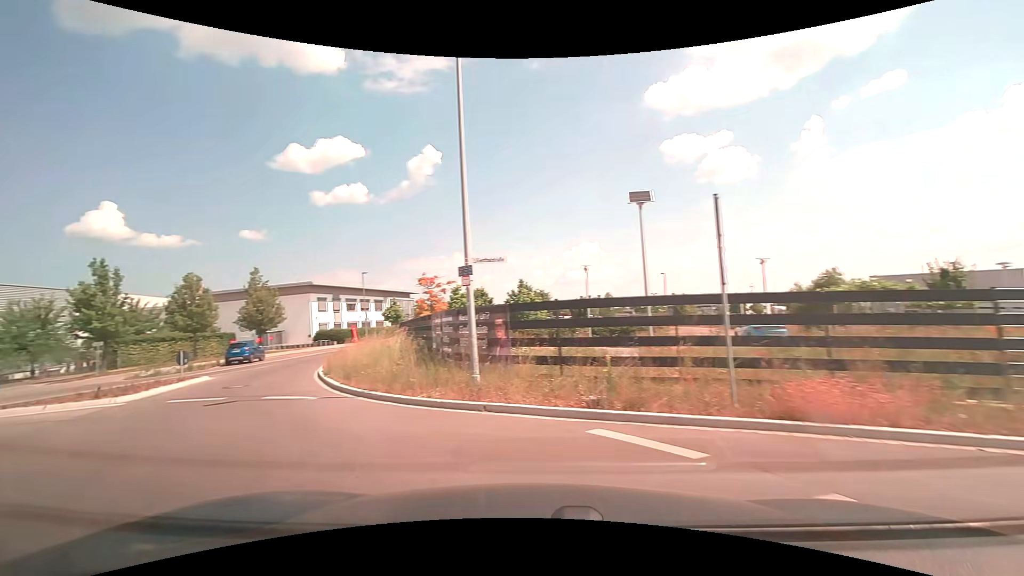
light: Day
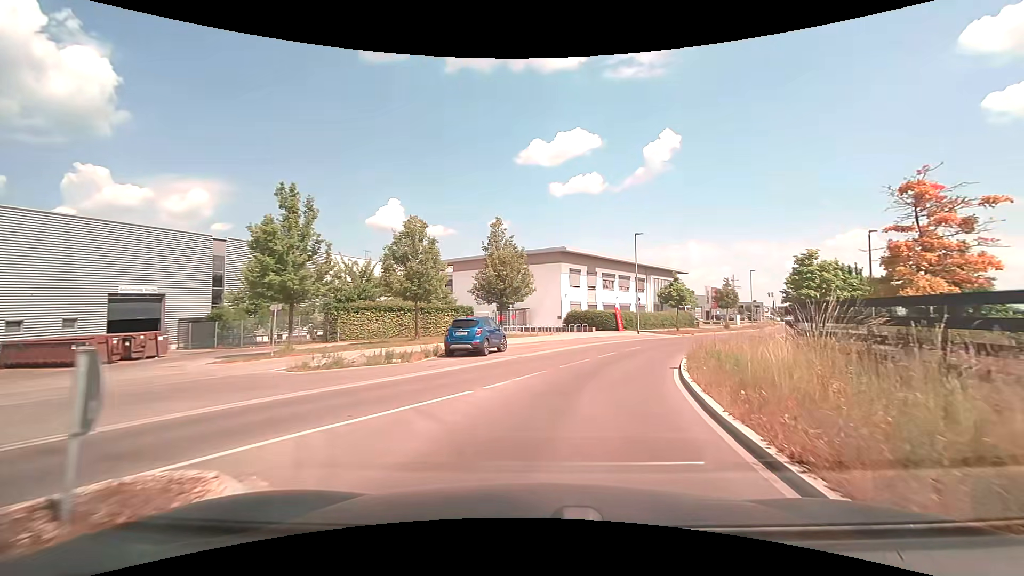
(-9.6, +18.1) m; -28°
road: unclassified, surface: asphalt
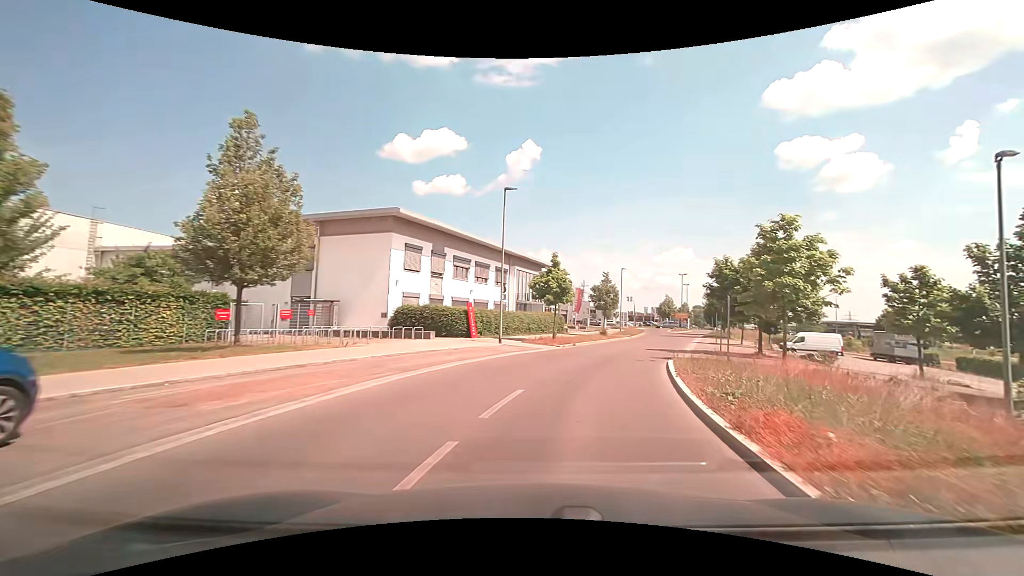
(+2.3, +16.9) m; +16°
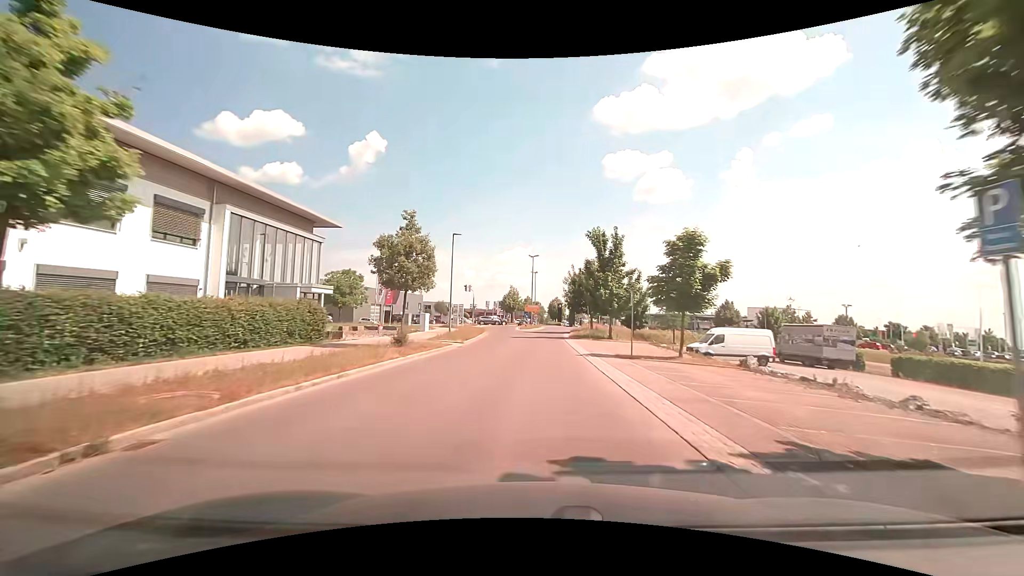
(+5.2, +25.9) m; +18°
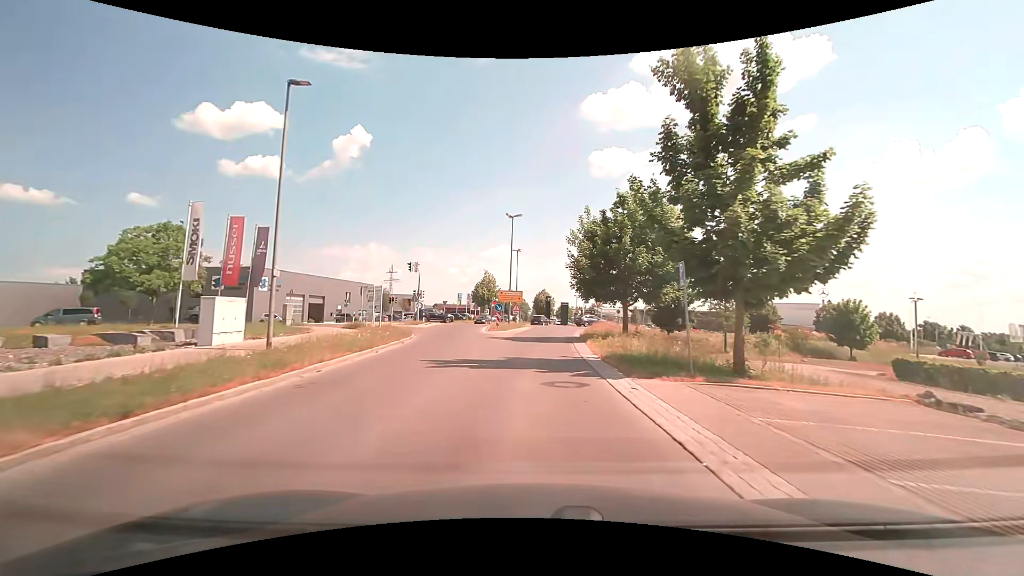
(+0.4, +27.5) m; +2°
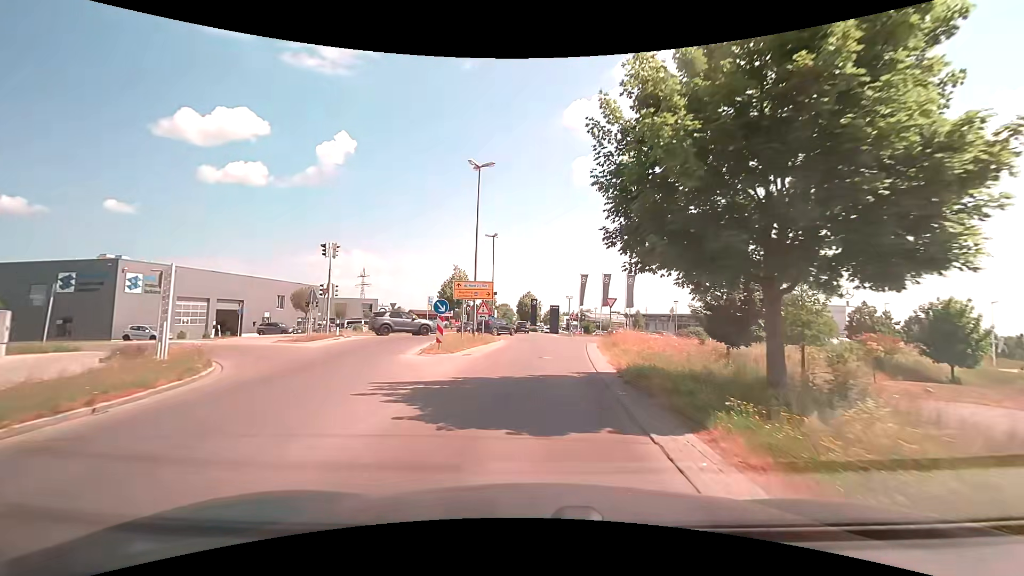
(+0.4, +17.9) m; +2°
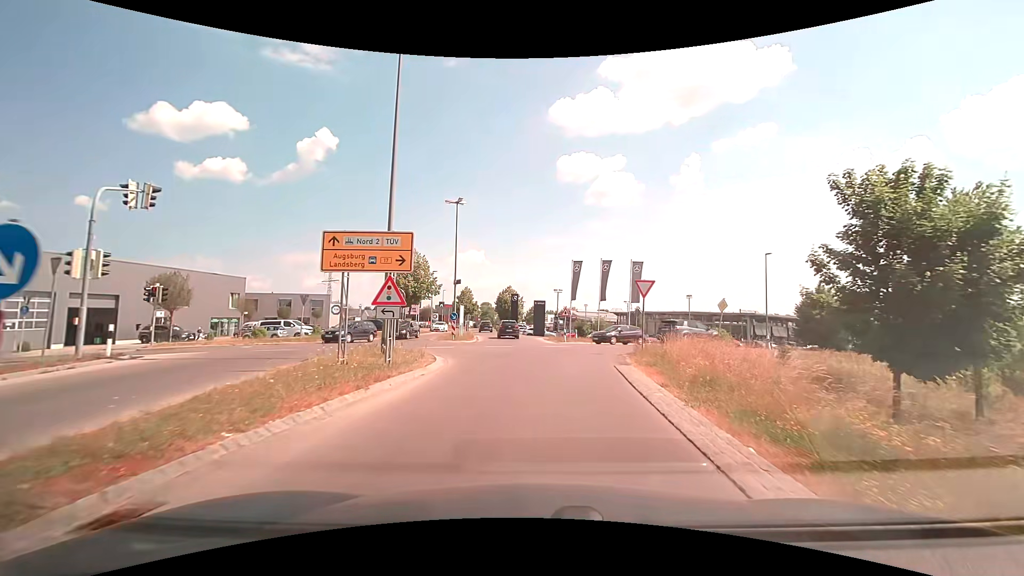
(+0.2, +15.1) m; +2°
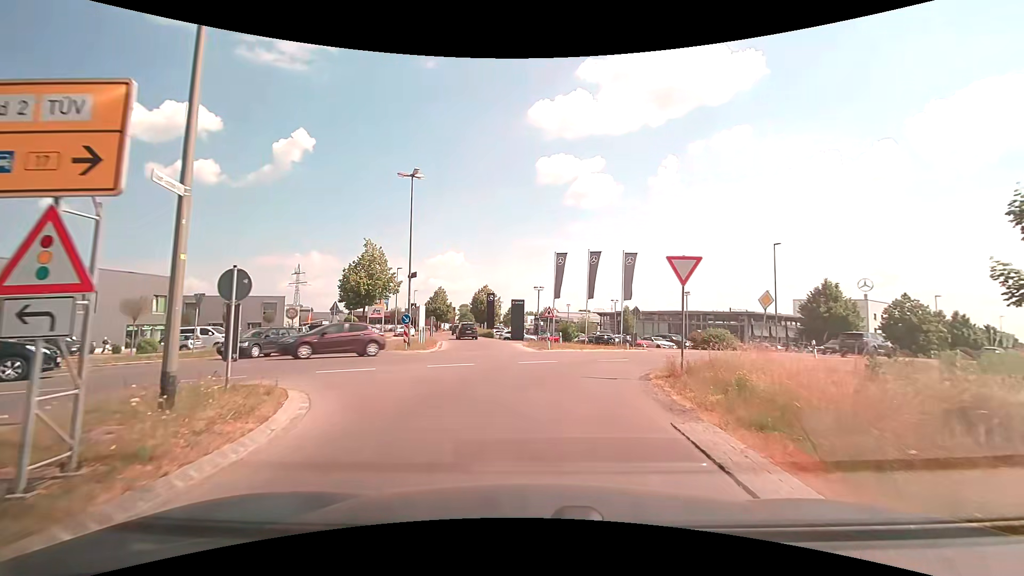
(+0.1, +7.8) m; +3°
(0, +10) (+3, +20) (+9, +27) (+17, +33) (+25, +39) (+33, +46) (+41, +52) (+49, +58) (+56, +64) (+64, +70) m
